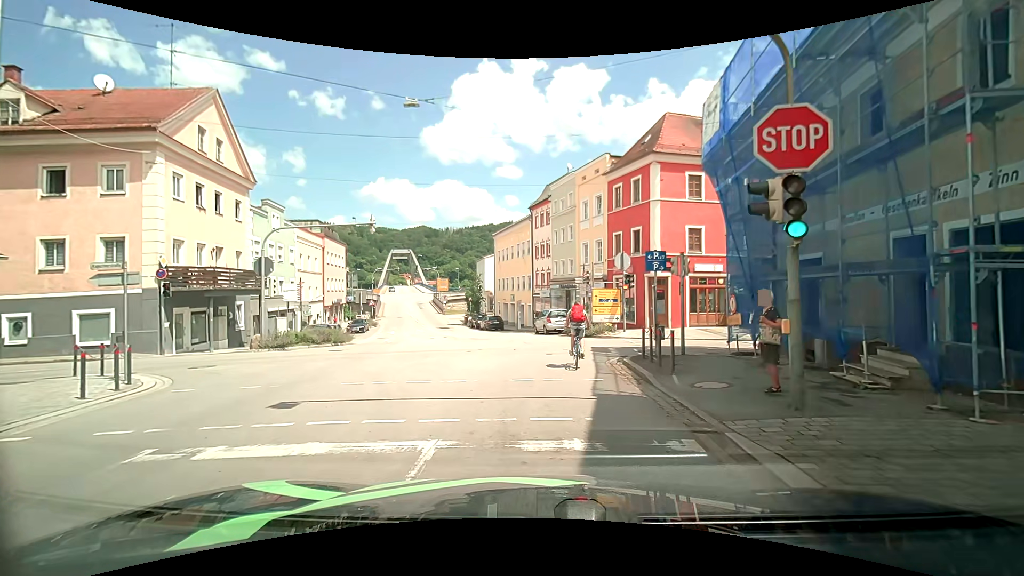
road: tertiary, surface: asphalt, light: Day
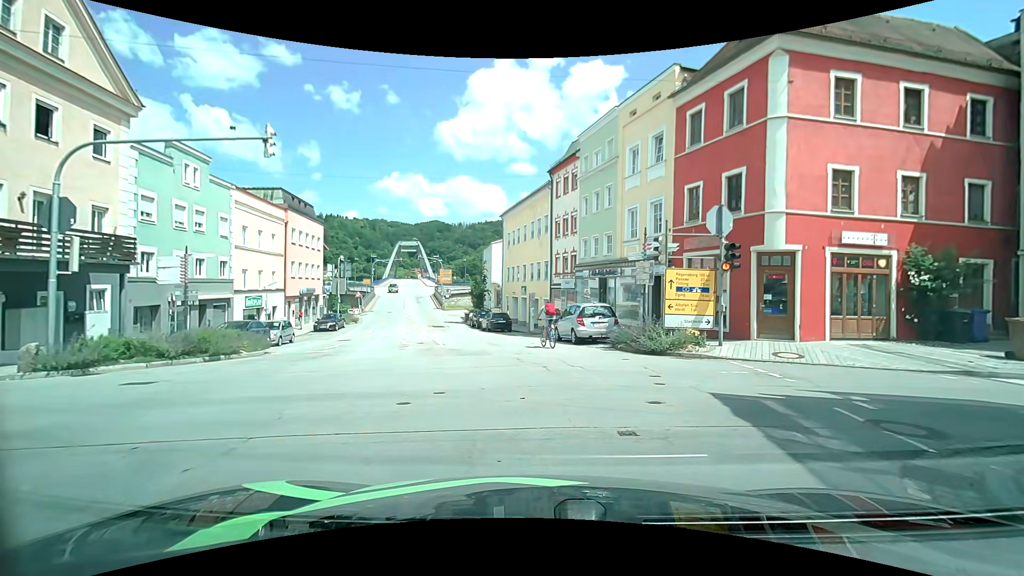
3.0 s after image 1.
(-0.3, +11.3) m; -2°
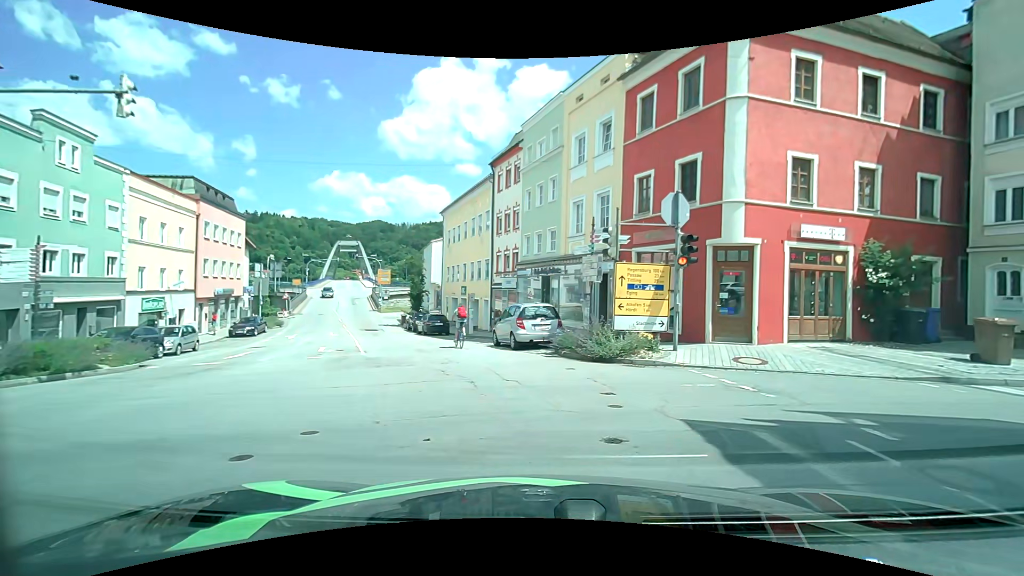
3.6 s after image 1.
(+0.1, +2.2) m; +5°
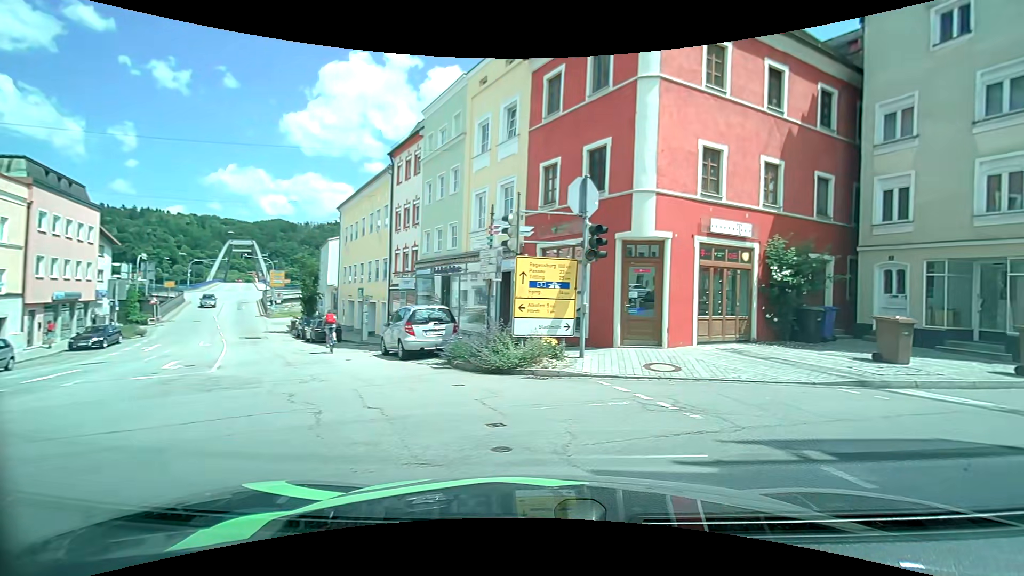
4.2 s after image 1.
(+0.2, +2.1) m; +10°
